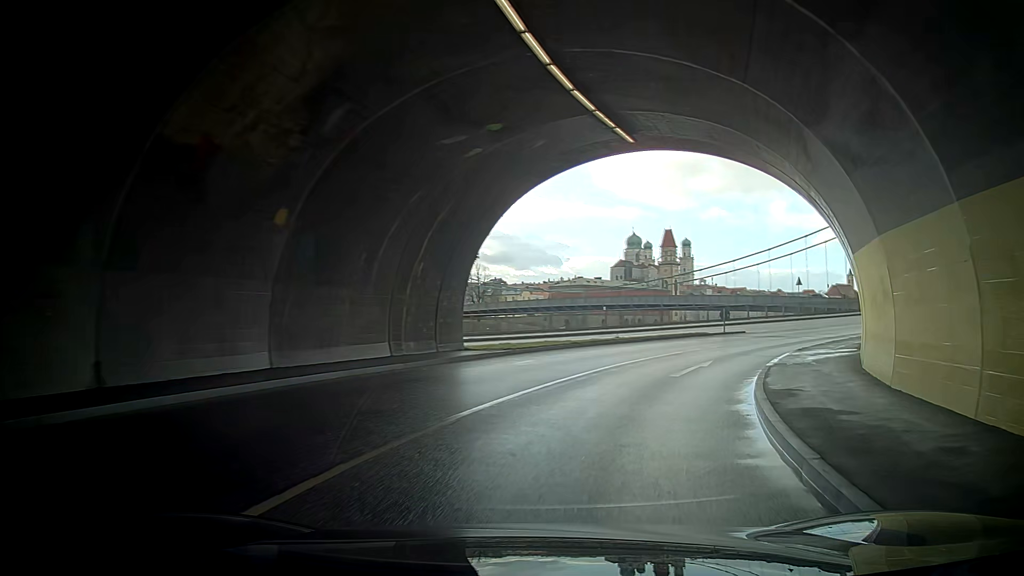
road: primary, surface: asphalt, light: Day
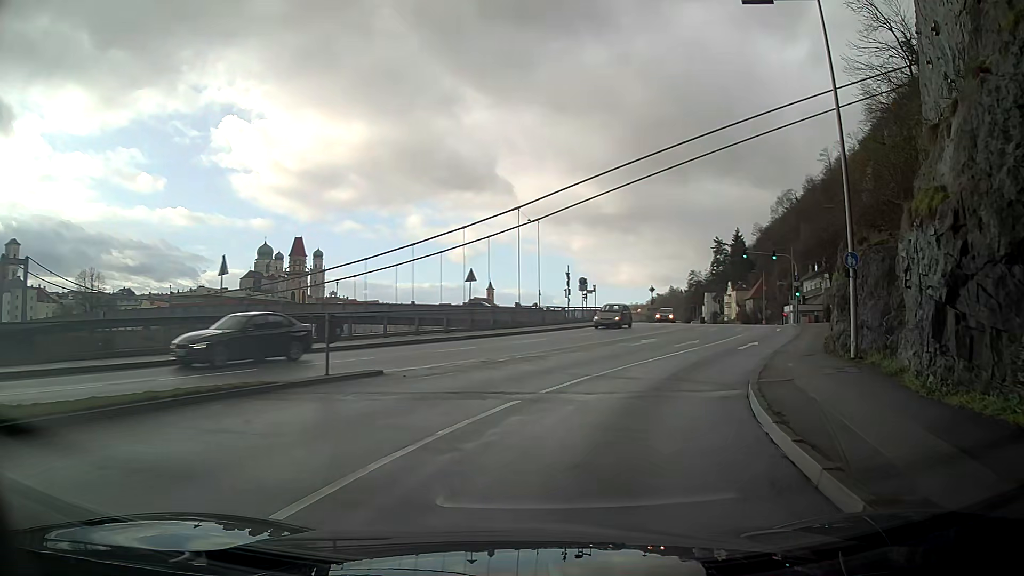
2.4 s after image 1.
(+8.6, +20.8) m; +44°
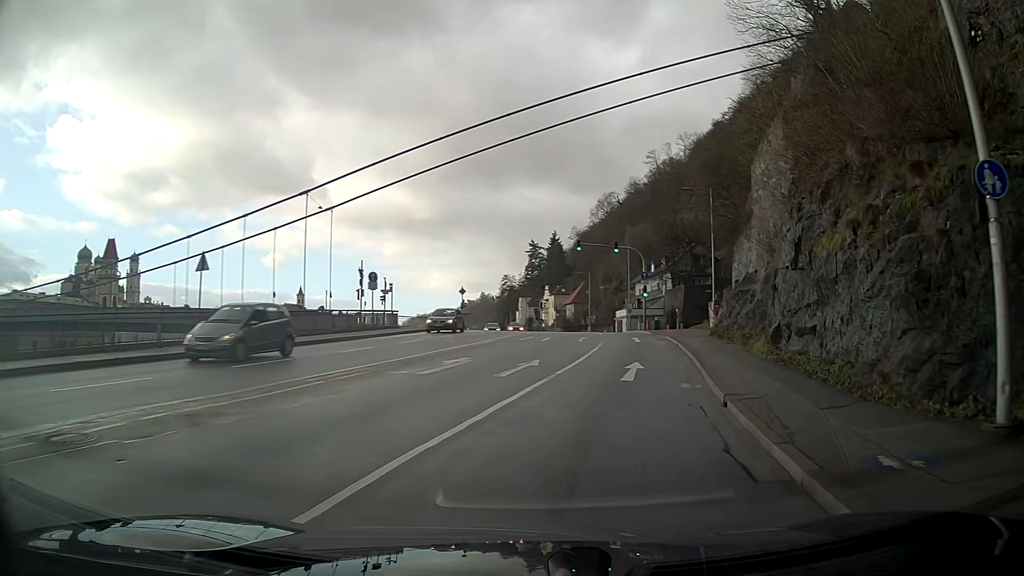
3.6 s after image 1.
(+1.8, +11.7) m; +16°
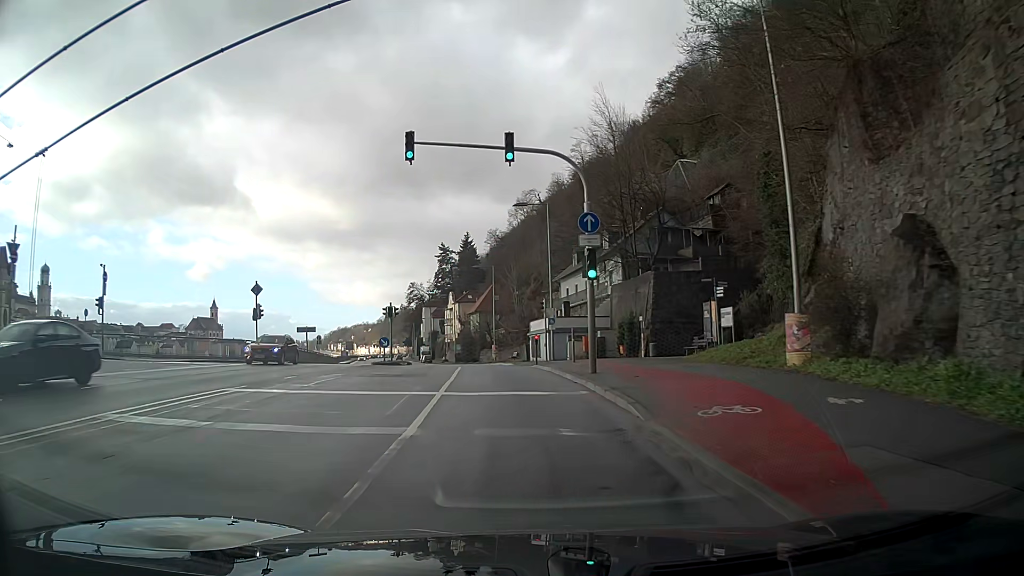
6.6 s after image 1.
(+2.7, +32.4) m; +3°
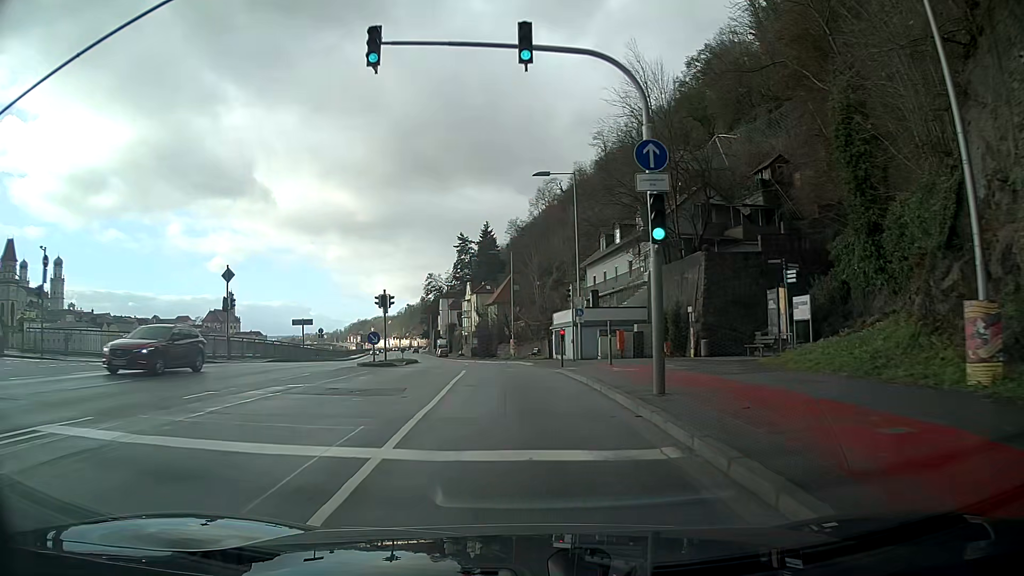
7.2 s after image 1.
(-0.1, +6.9) m; -2°
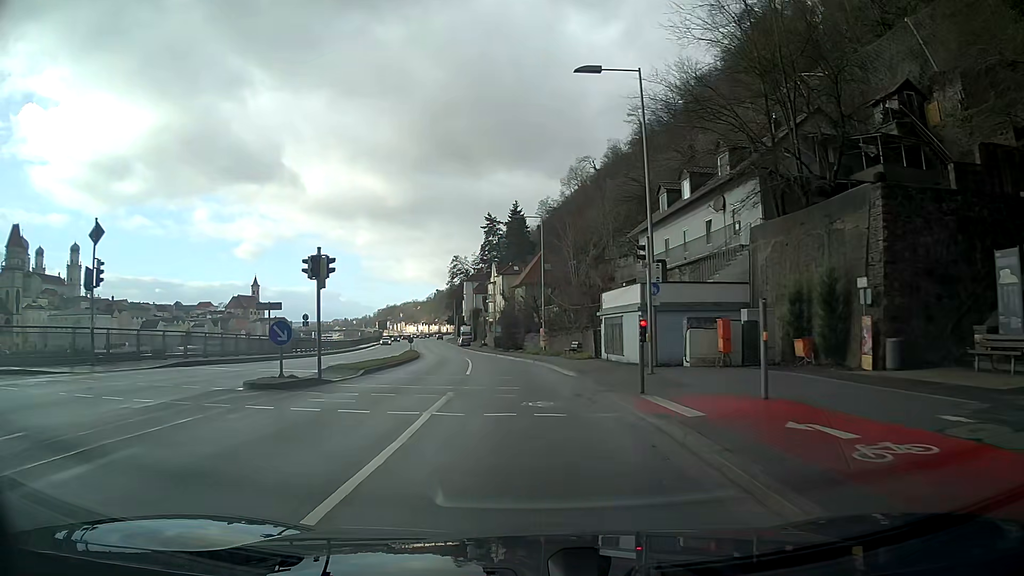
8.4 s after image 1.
(-0.3, +14.1) m; -2°
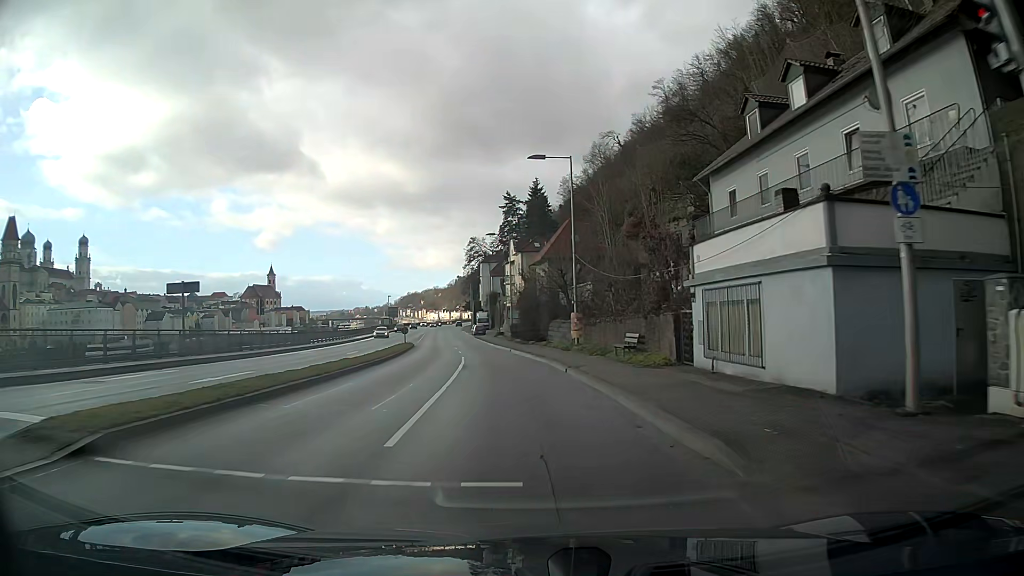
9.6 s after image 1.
(-0.2, +14.5) m; -2°
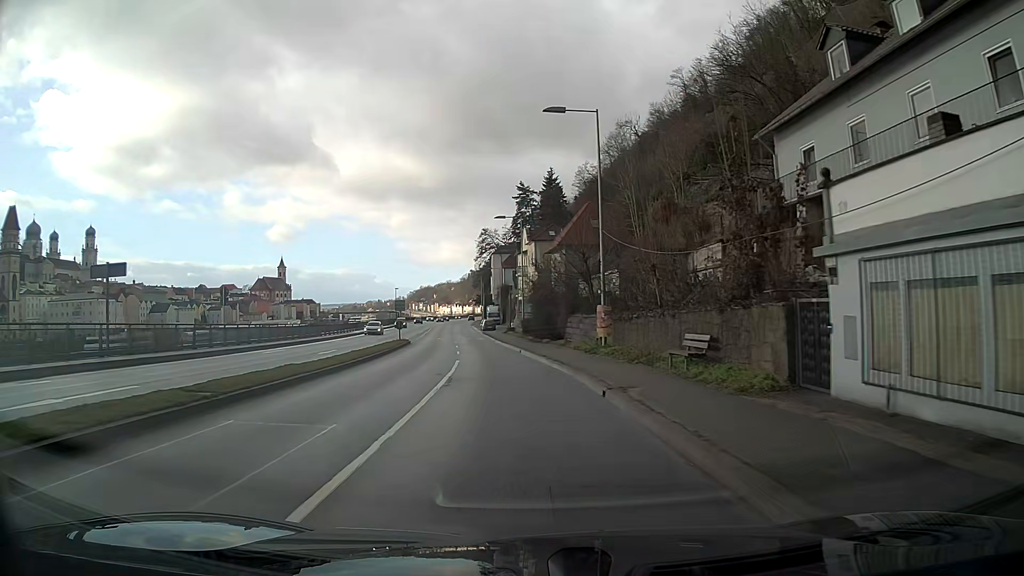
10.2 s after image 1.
(-0.1, +7.5) m; -1°
